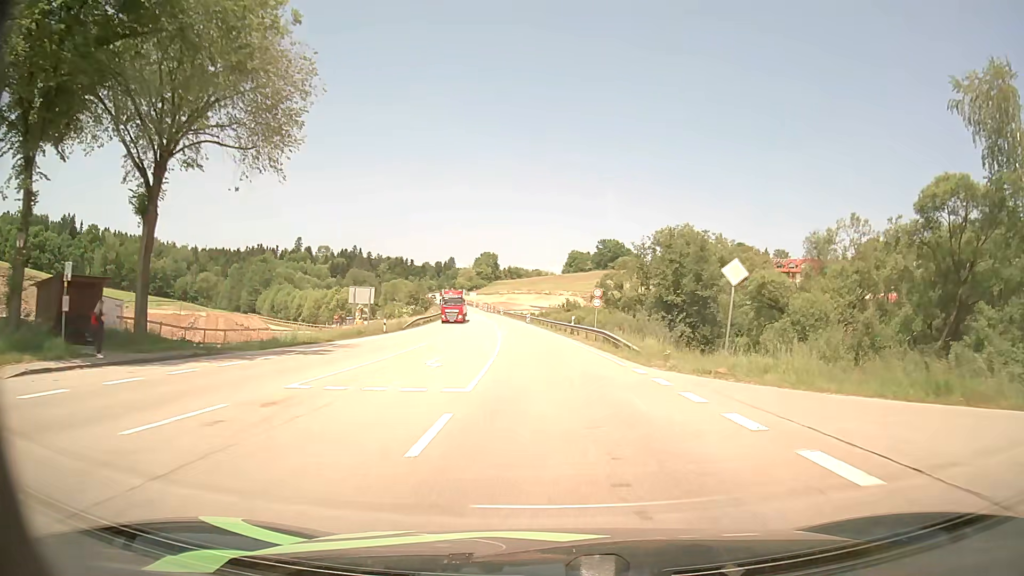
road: primary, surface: asphalt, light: Day
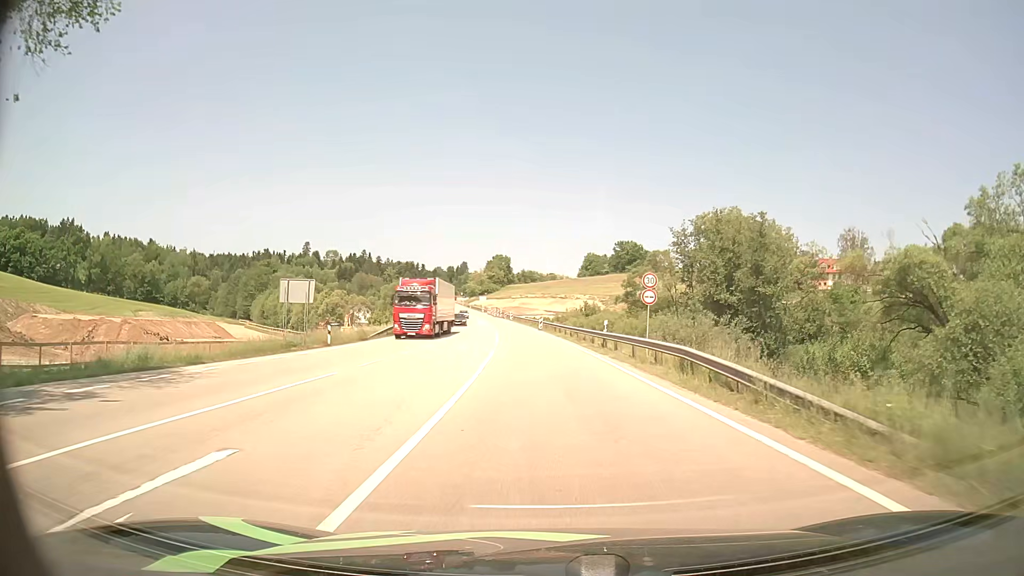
(-0.1, +16.4) m; -1°
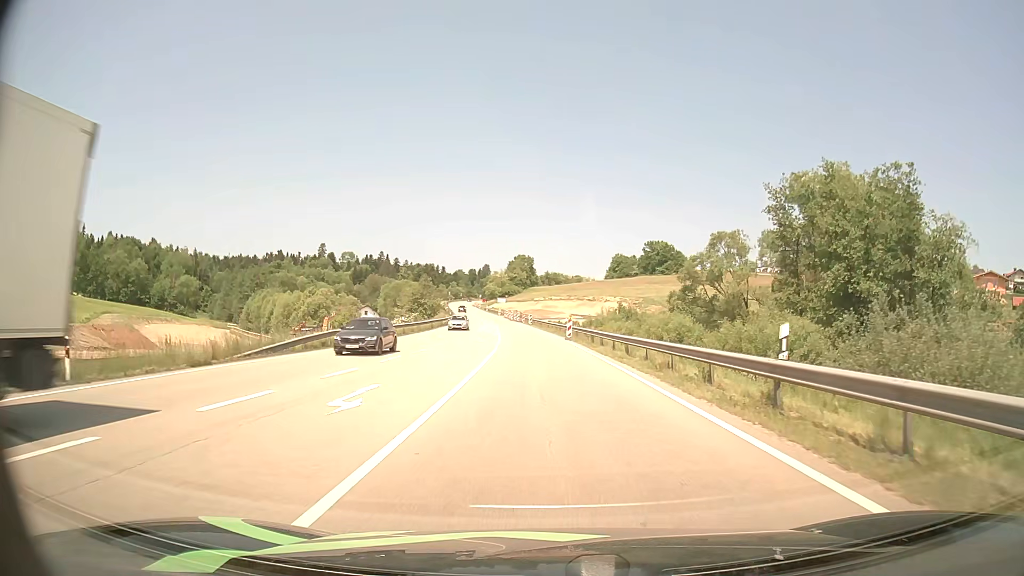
(-0.4, +22.3) m; -2°
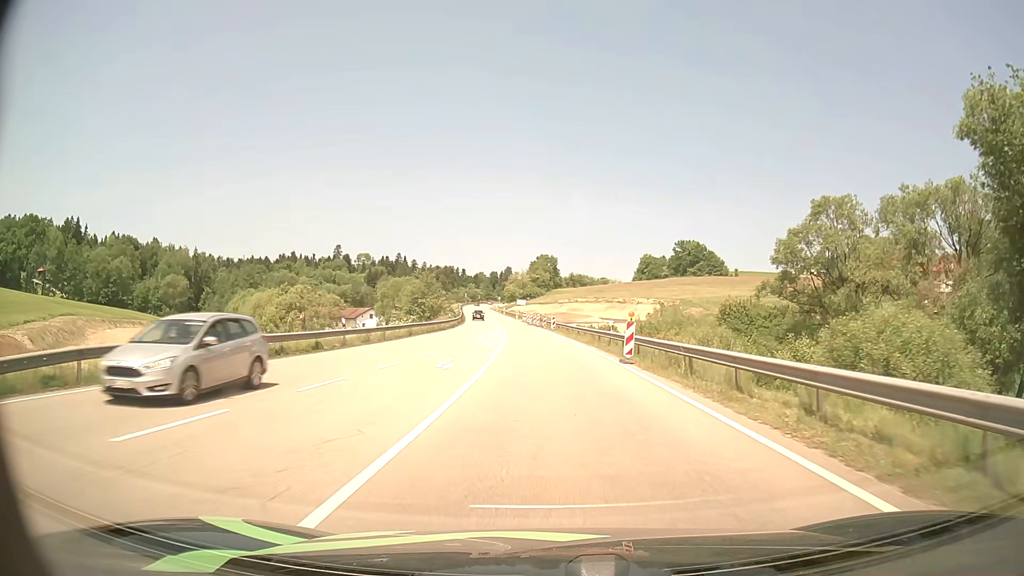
(-0.3, +21.3) m; -2°
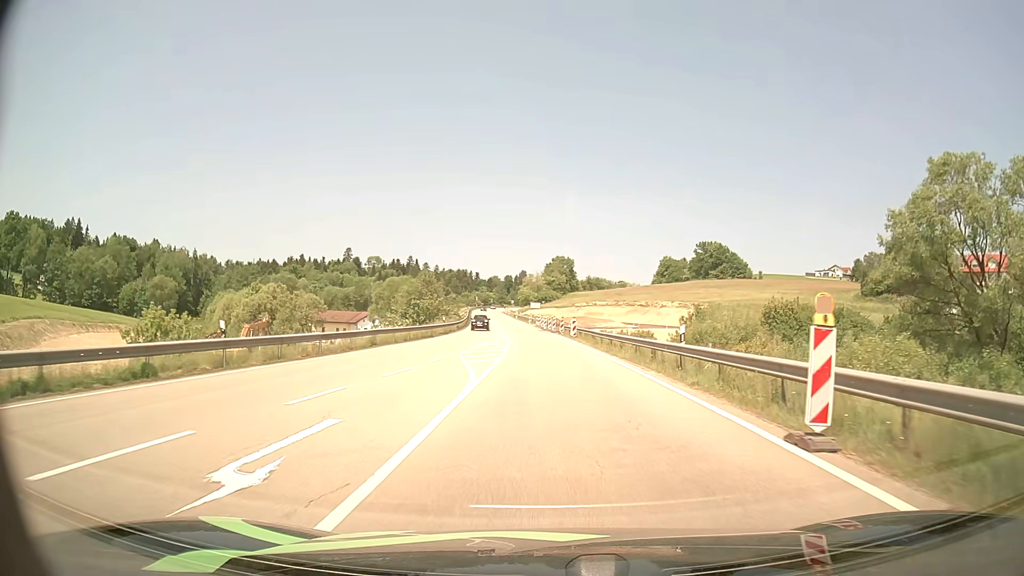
(-0.1, +14.3) m; -1°
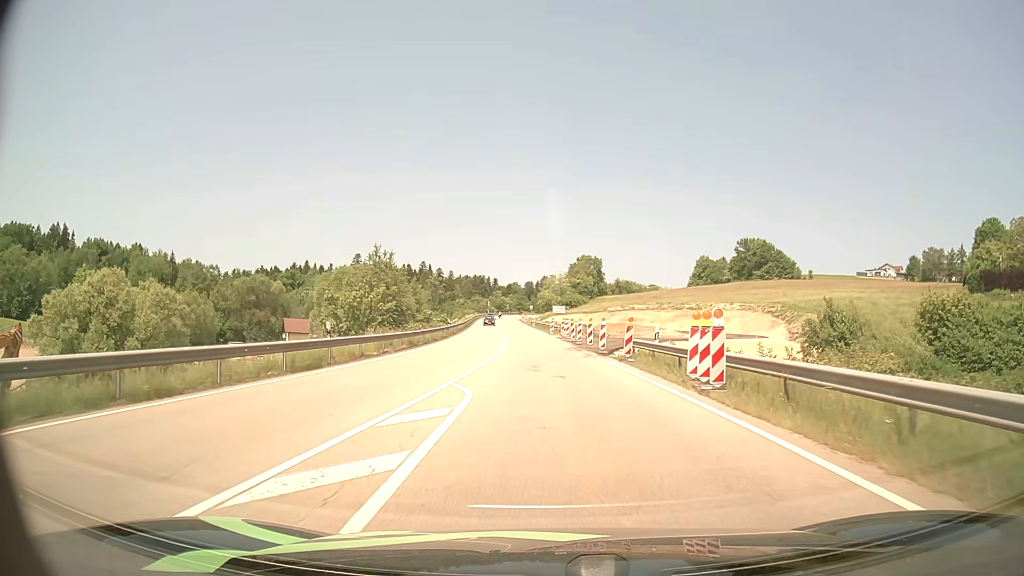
(-0.8, +36.1) m; -2°
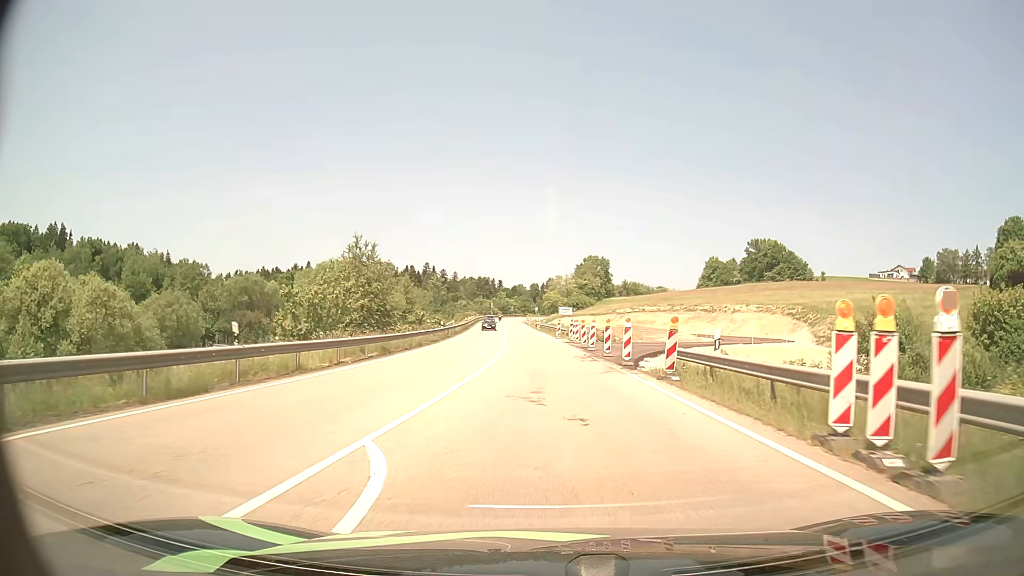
(0.0, +7.6) m; -1°
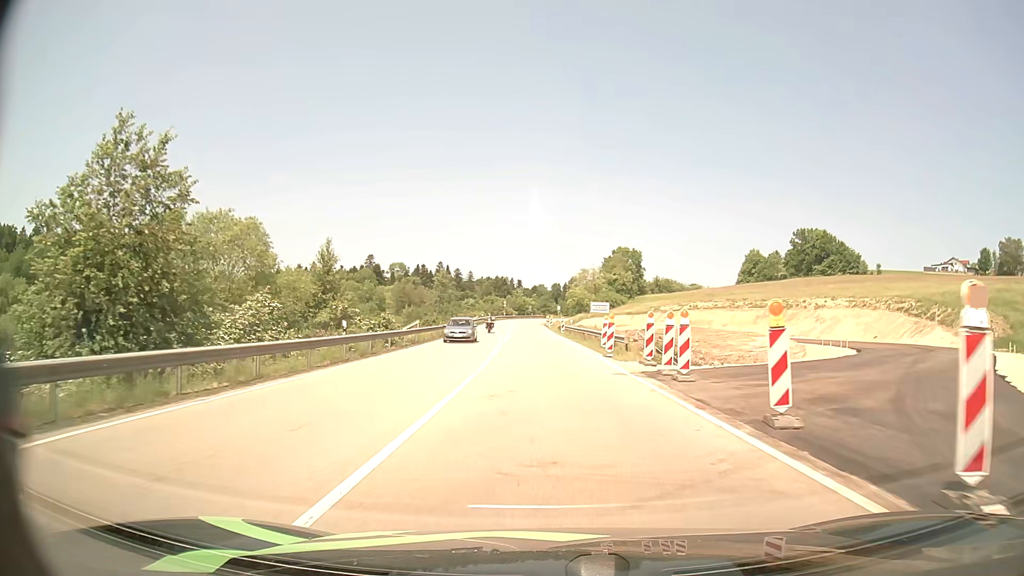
(-0.5, +31.7) m; -2°
(0, +10) (0, +20) (0, +30) (-1, +40) (-1, +50) (-1, +60) (-2, +70) (-2, +80) (-3, +90) (-3, +100) m
